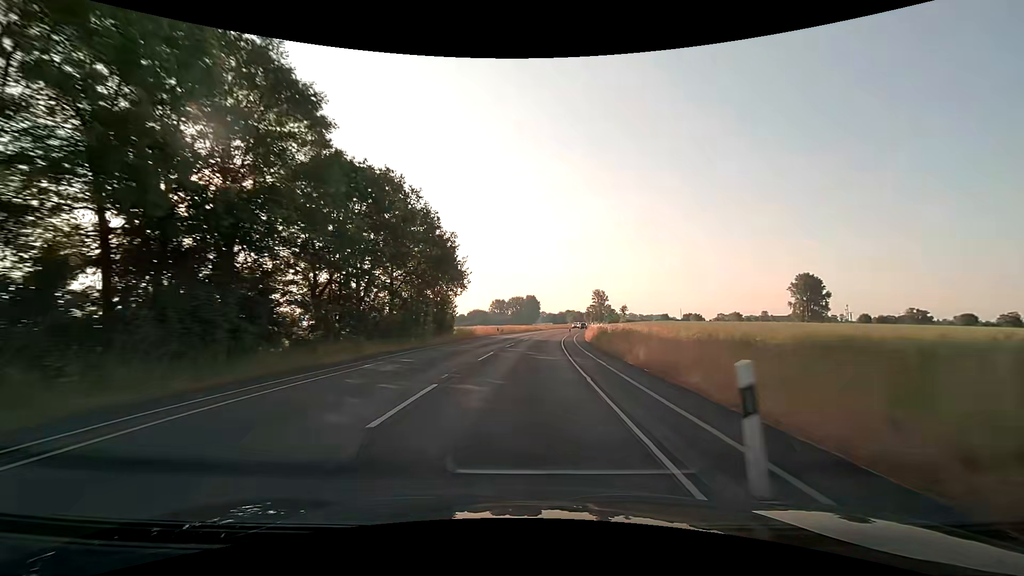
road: secondary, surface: asphalt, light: Day
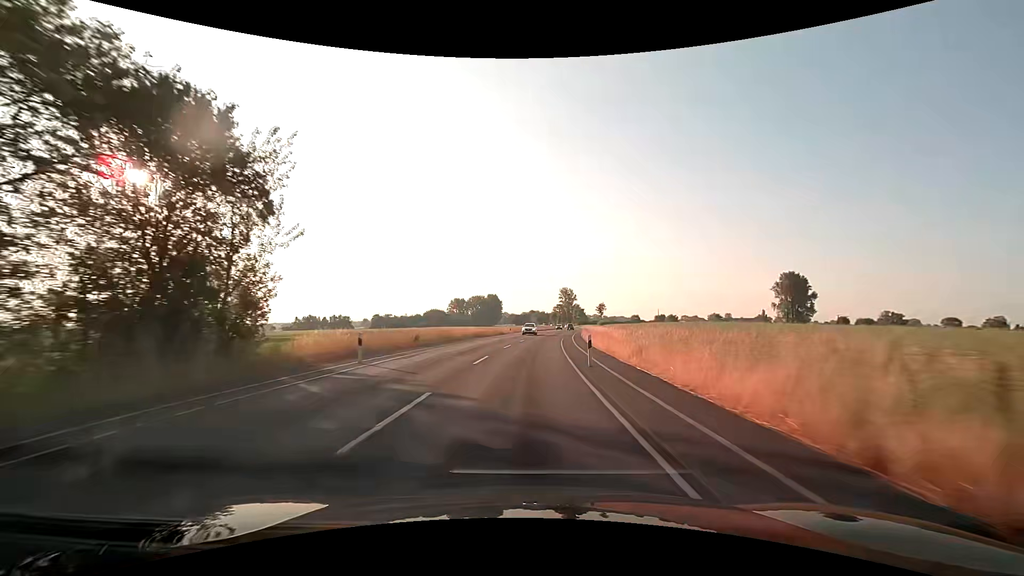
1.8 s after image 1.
(+1.4, +37.5) m; +4°
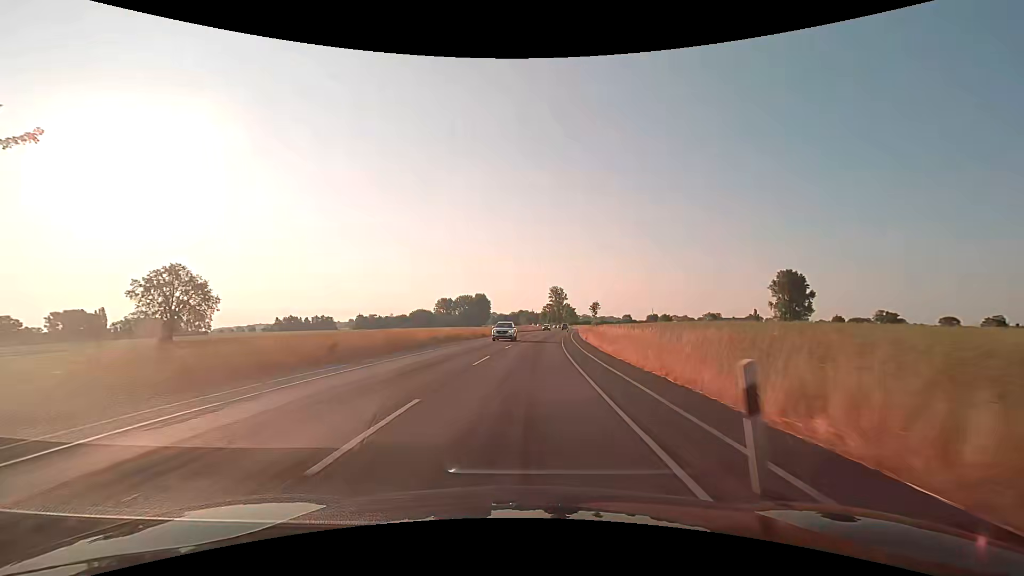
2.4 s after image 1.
(+0.1, +12.5) m; +1°
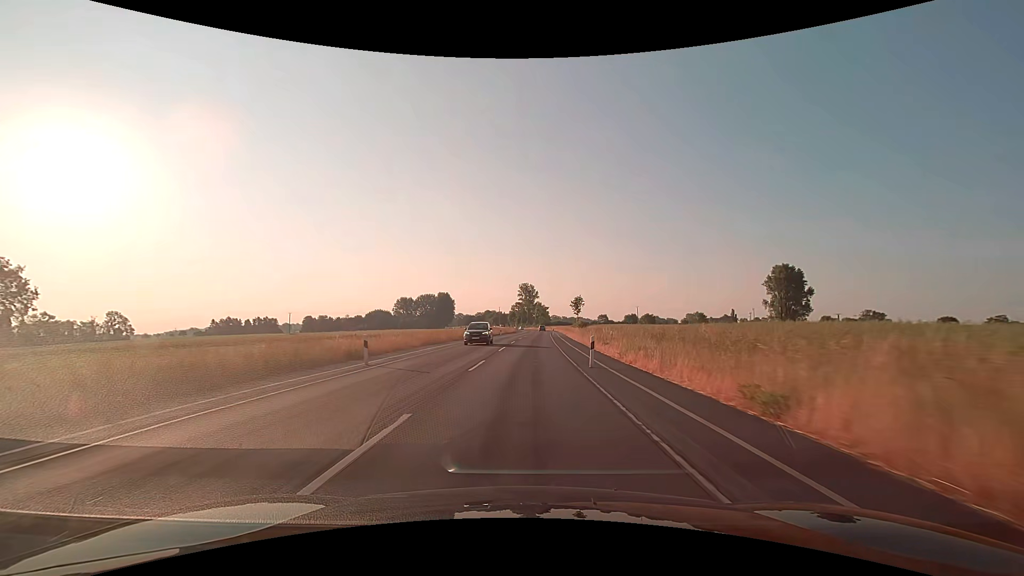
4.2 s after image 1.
(+1.3, +37.5) m; +4°
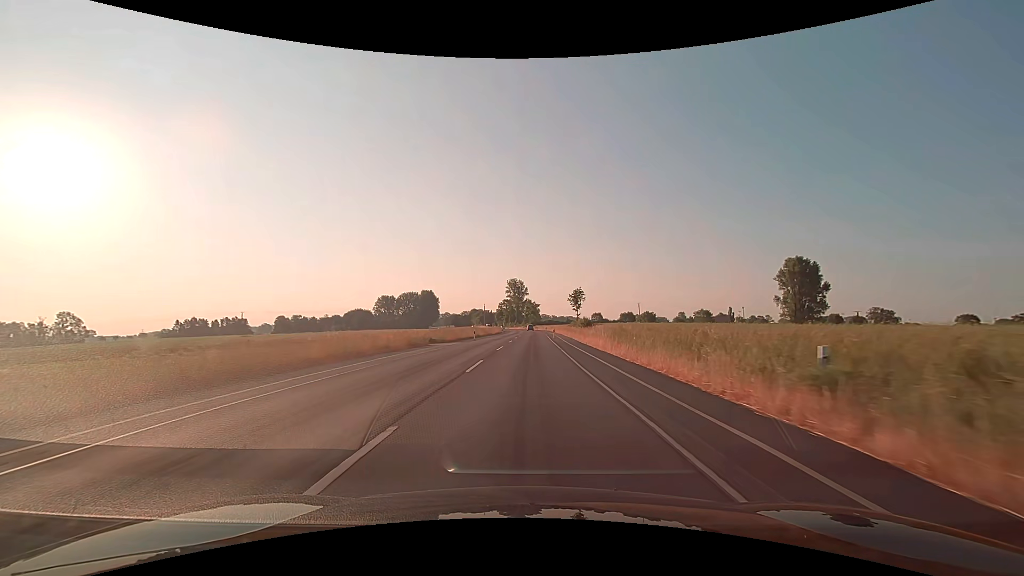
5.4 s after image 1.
(+0.3, +25.1) m; +1°
(0, +10) (0, +20) (0, +30) (+1, +40) (+1, +50) (+1, +60) (+1, +70) (+1, +80) (+2, +90) (+2, +100) m
